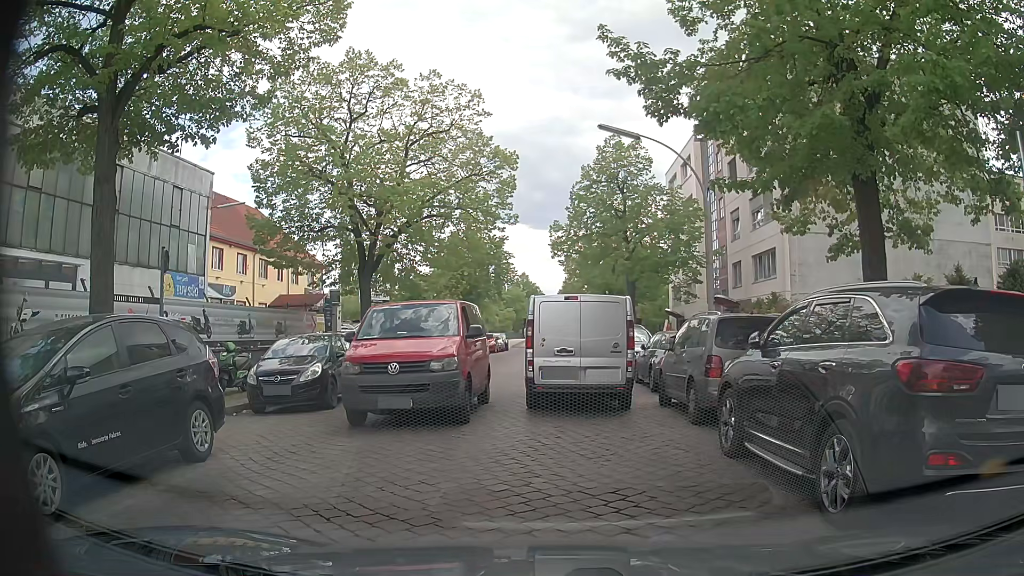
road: unclassified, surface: sett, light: Day
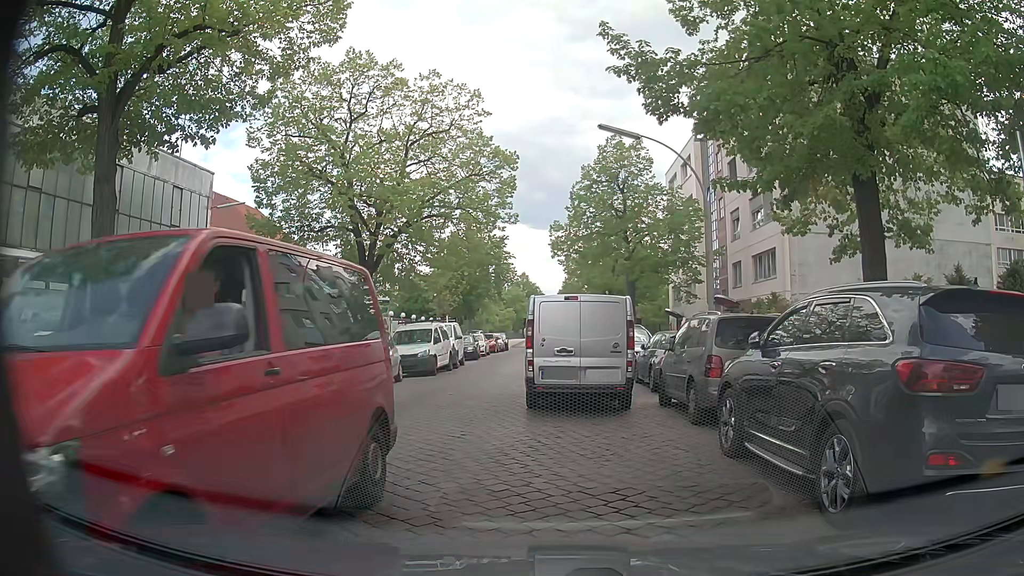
(0.0, 0.0) m; 0°
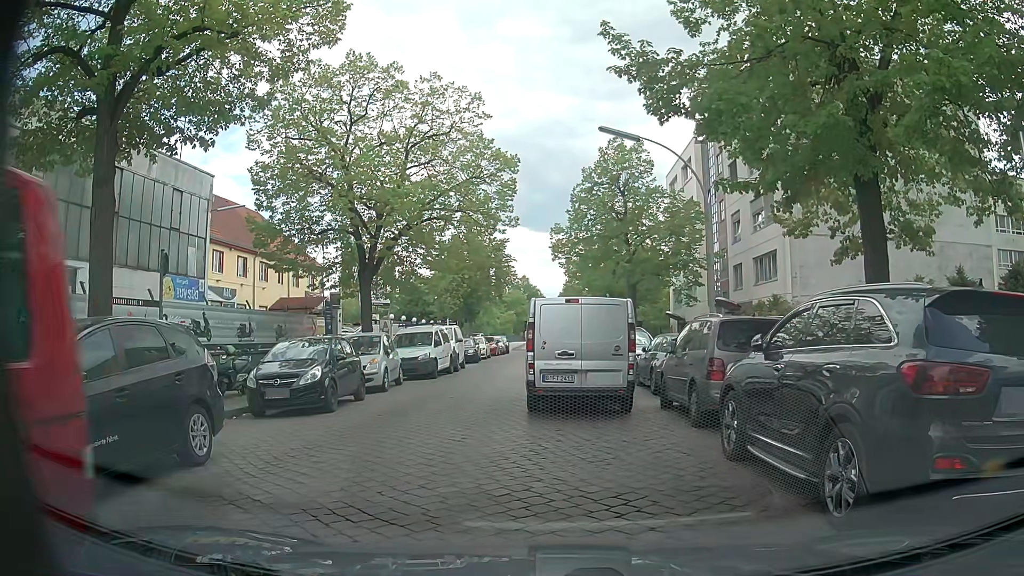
(0.0, 0.0) m; 0°
